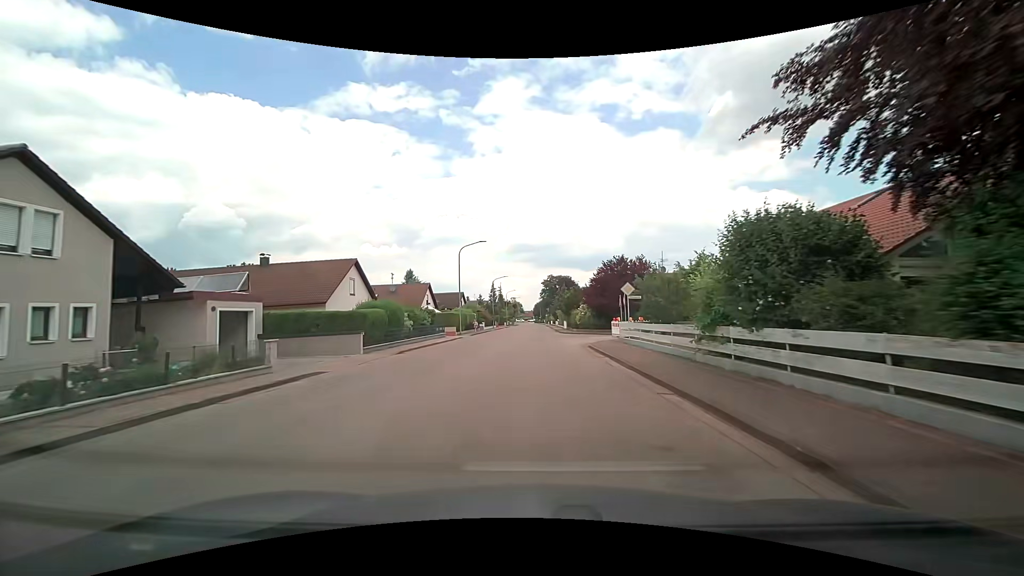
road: residential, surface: asphalt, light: Day
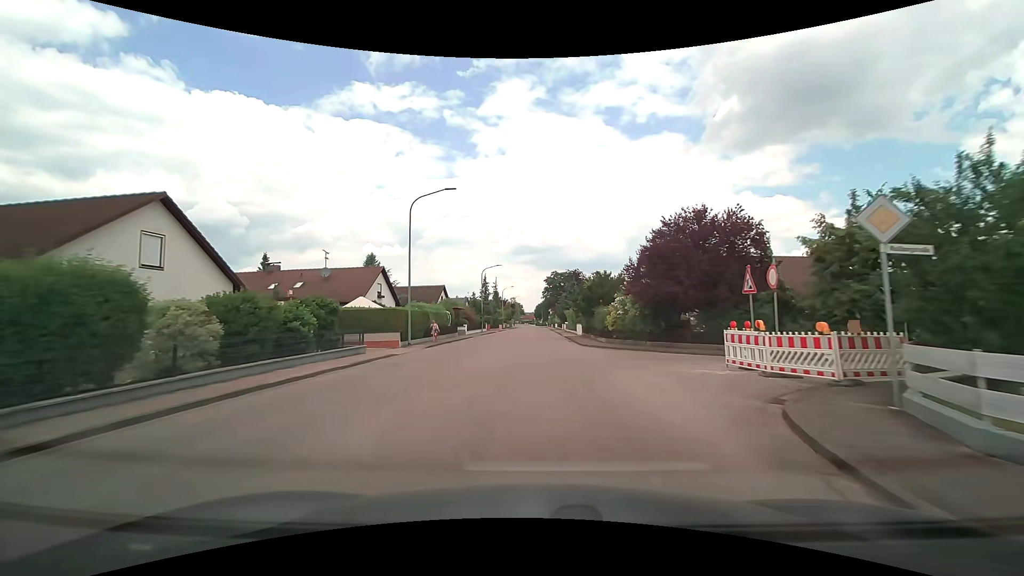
(+0.2, +21.4) m; +1°
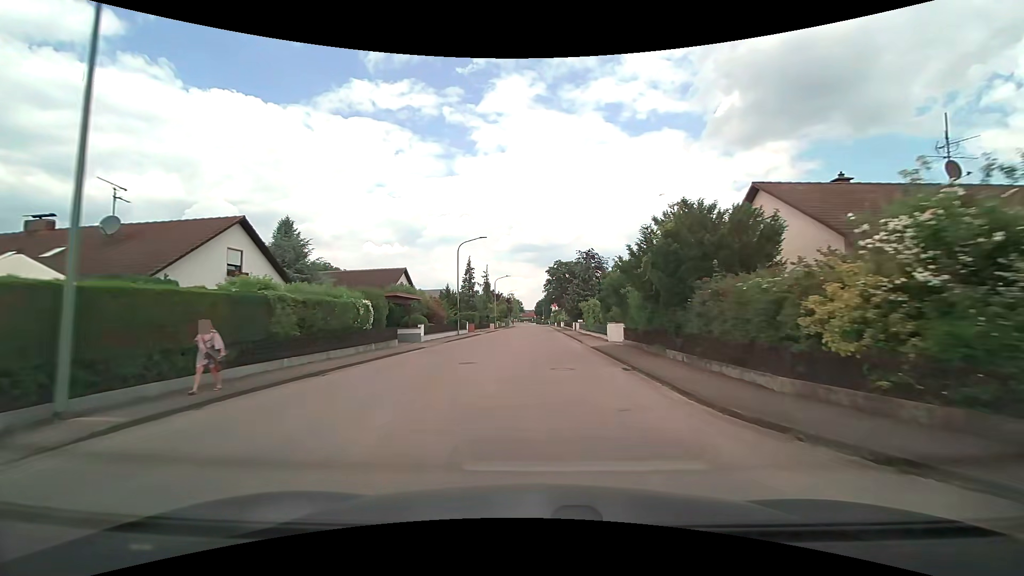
(-0.1, +22.4) m; 0°
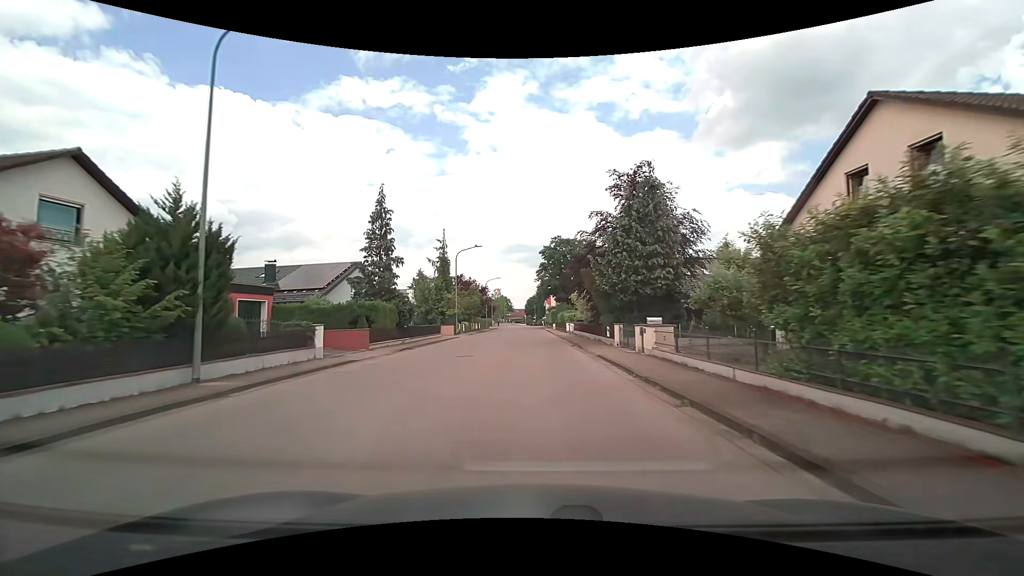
(+0.2, +36.3) m; +1°
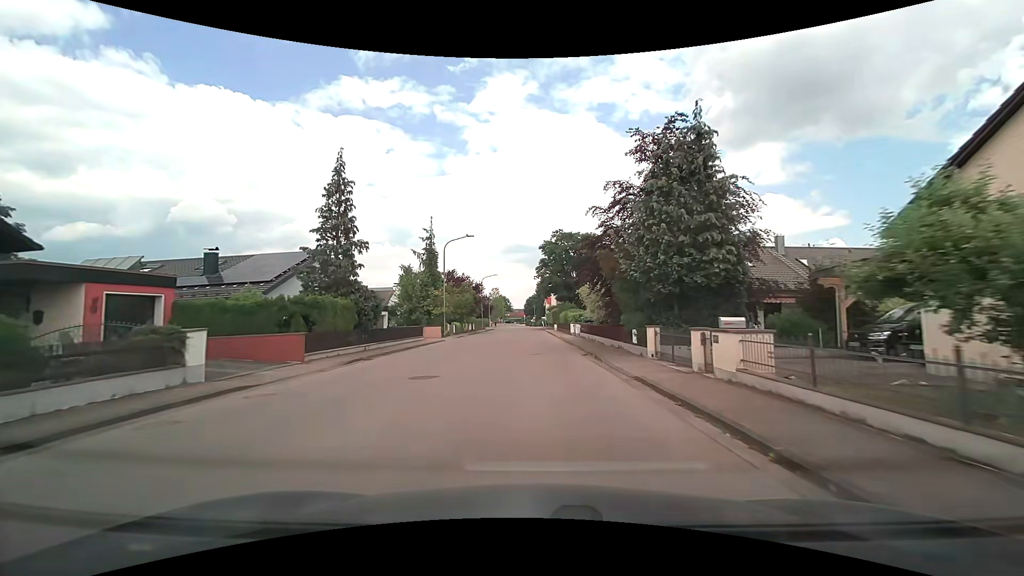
(0.0, +6.9) m; 0°
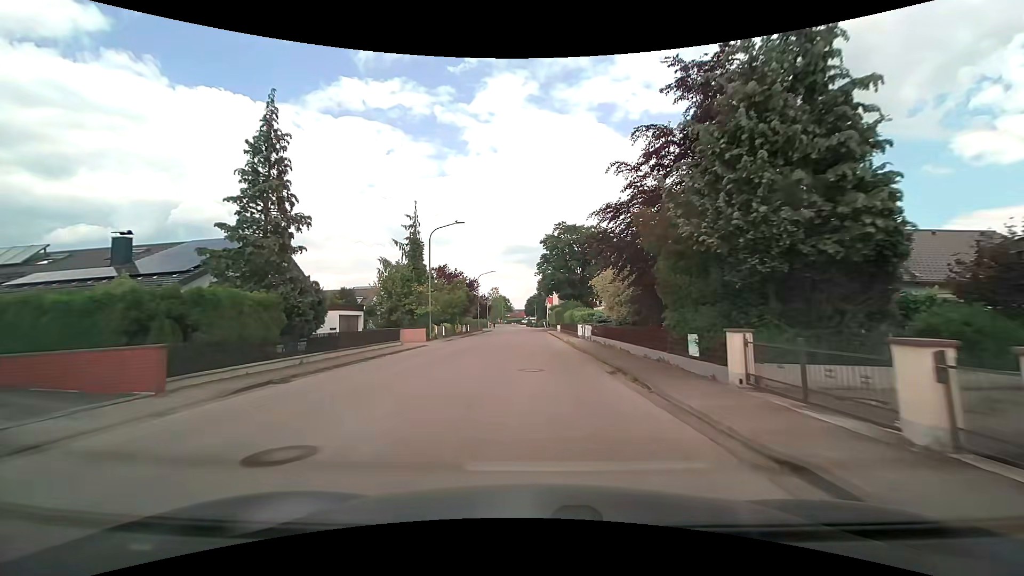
(0.0, +6.9) m; 0°
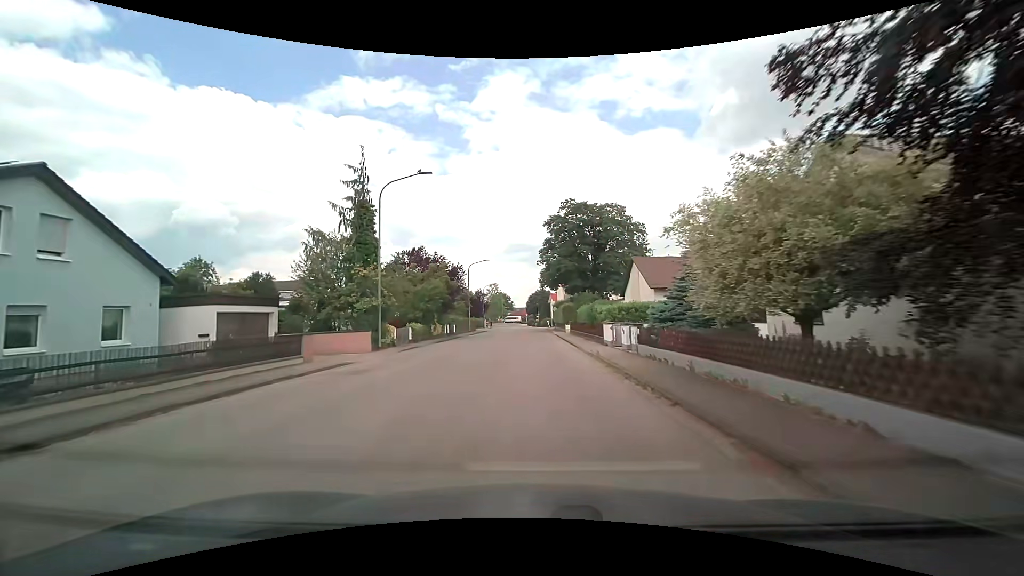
(-0.1, +13.7) m; 0°
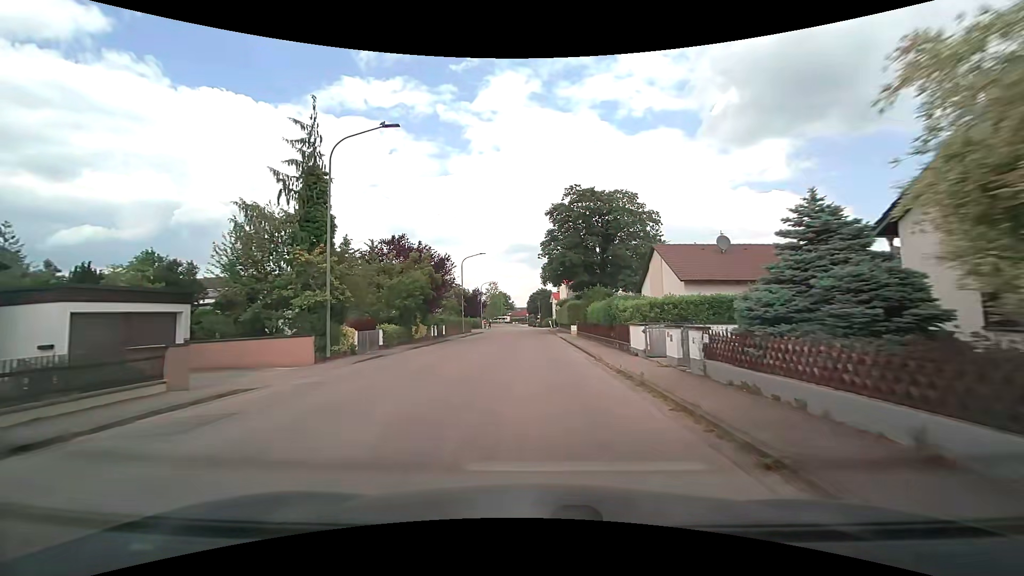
(0.0, +6.8) m; 0°
(0, +10) (0, +20) (0, +30) (-1, +40) (-1, +50) (-1, +60) (-2, +70) (-3, +80) (-3, +90) (-4, +100) m
